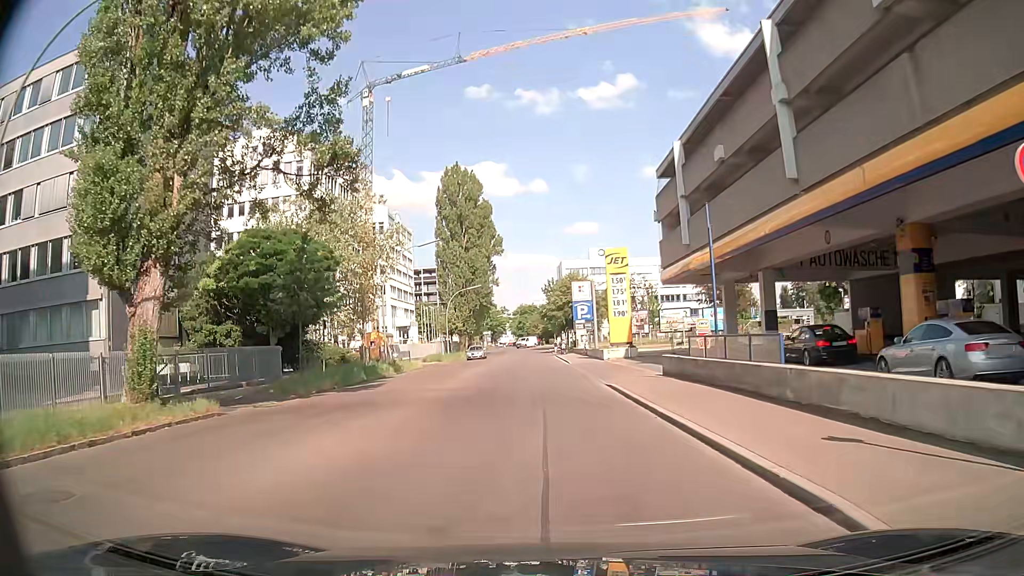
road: residential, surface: asphalt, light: Day
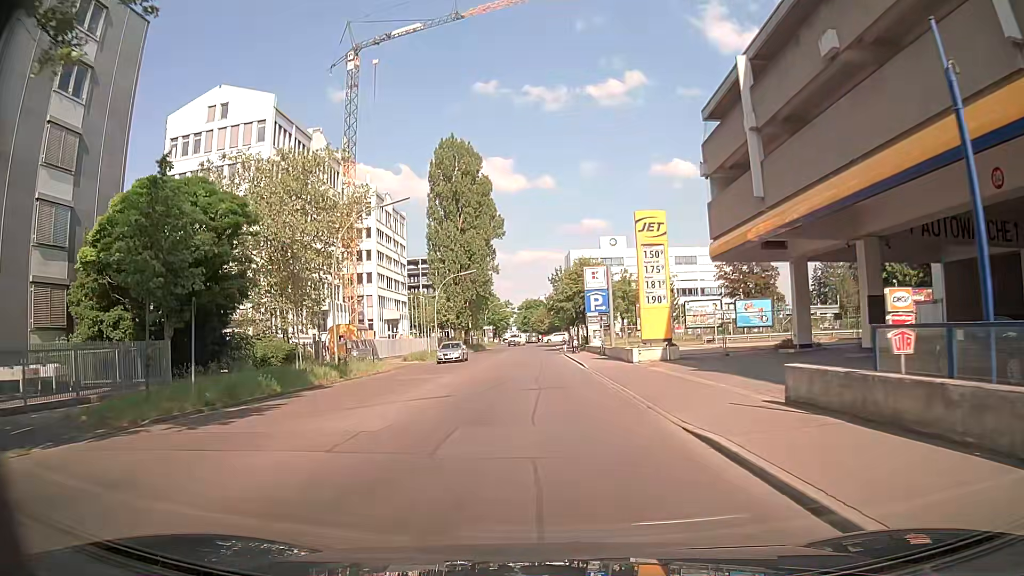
(0.0, +11.5) m; -1°
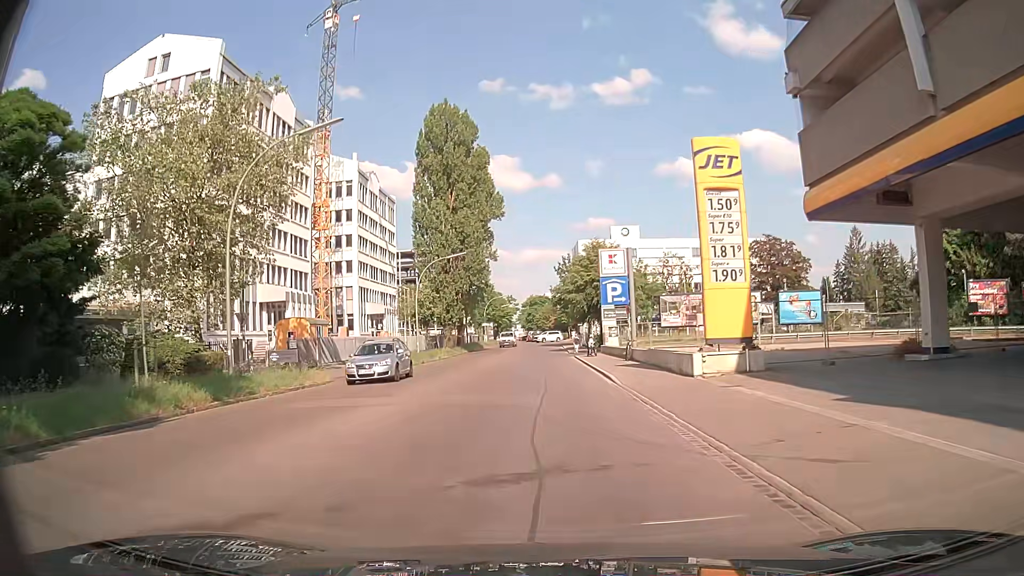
(+0.1, +11.6) m; +1°
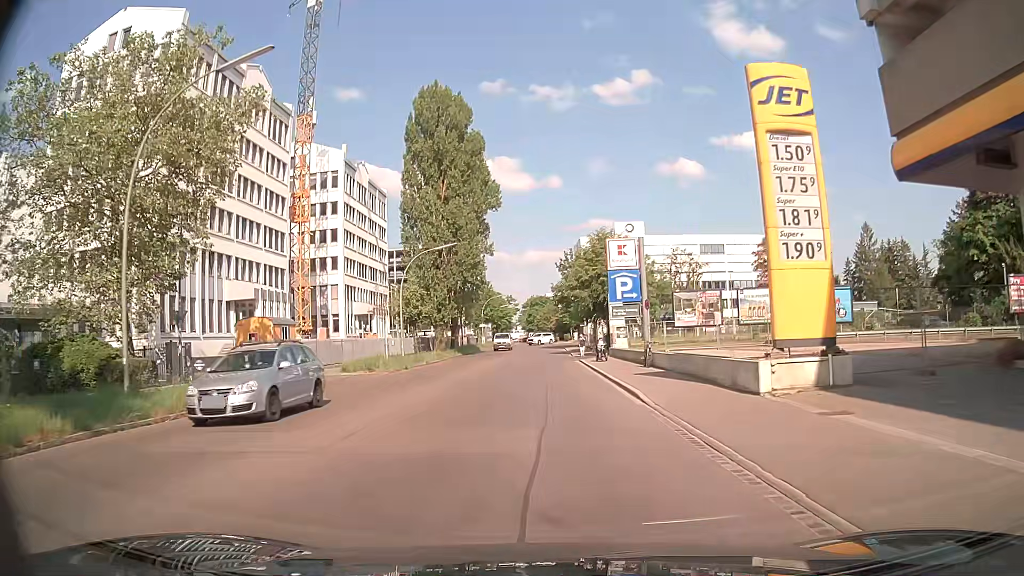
(-0.1, +5.8) m; -1°
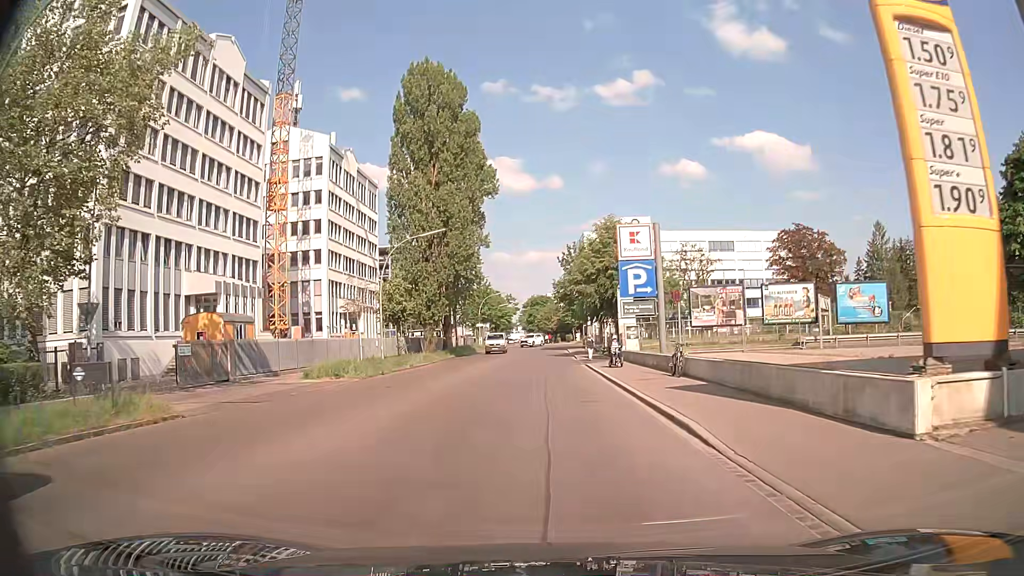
(0.0, +5.8) m; +1°
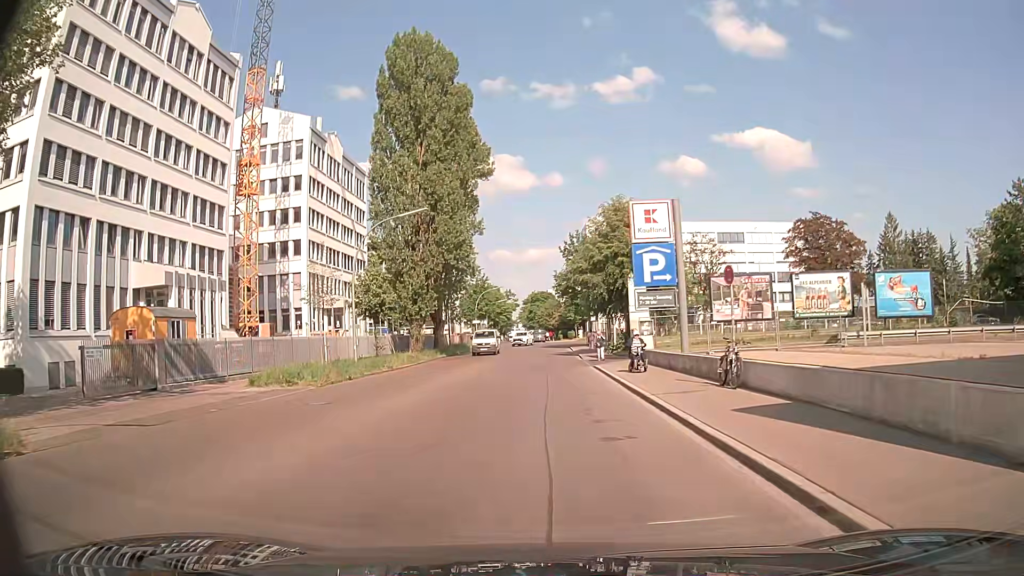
(-0.1, +5.8) m; -1°
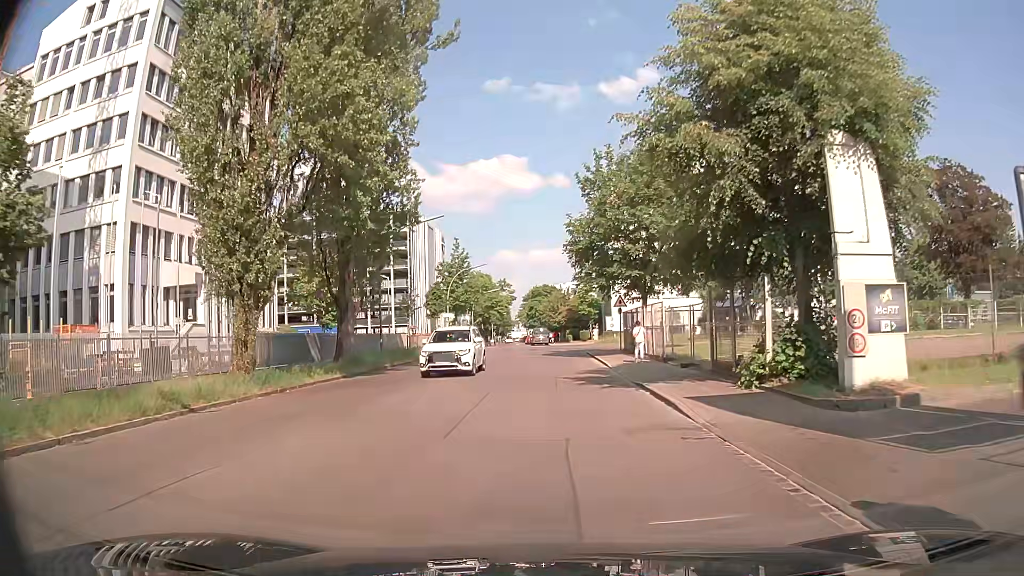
(-0.3, +28.8) m; 0°
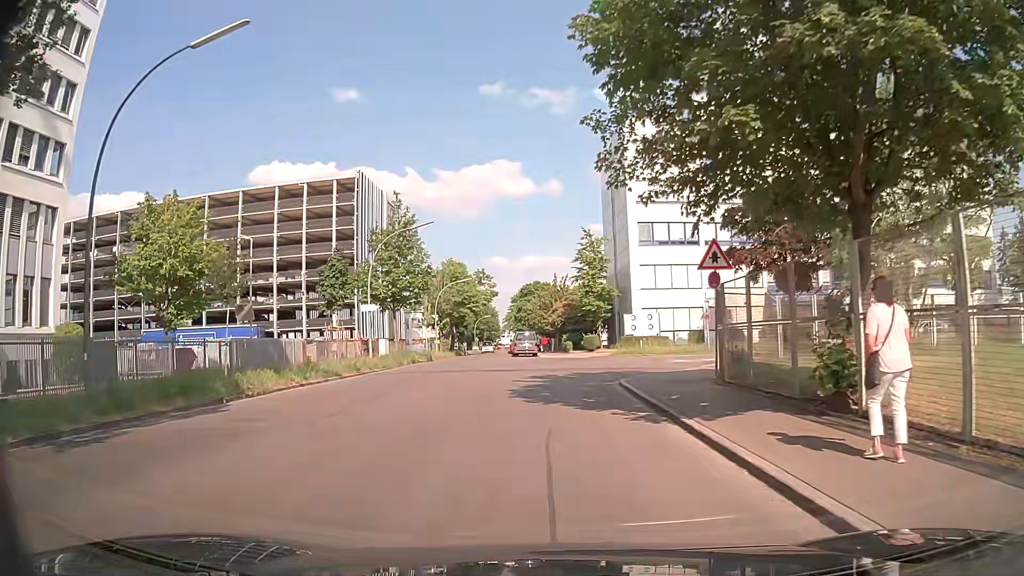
(+0.2, +24.9) m; 0°
(0, +10) (0, +20) (+4, +29) (+13, +32) (+23, +30) (+33, +28) (+42, +25) (+51, +21) (+60, +17) (+70, +12) m
